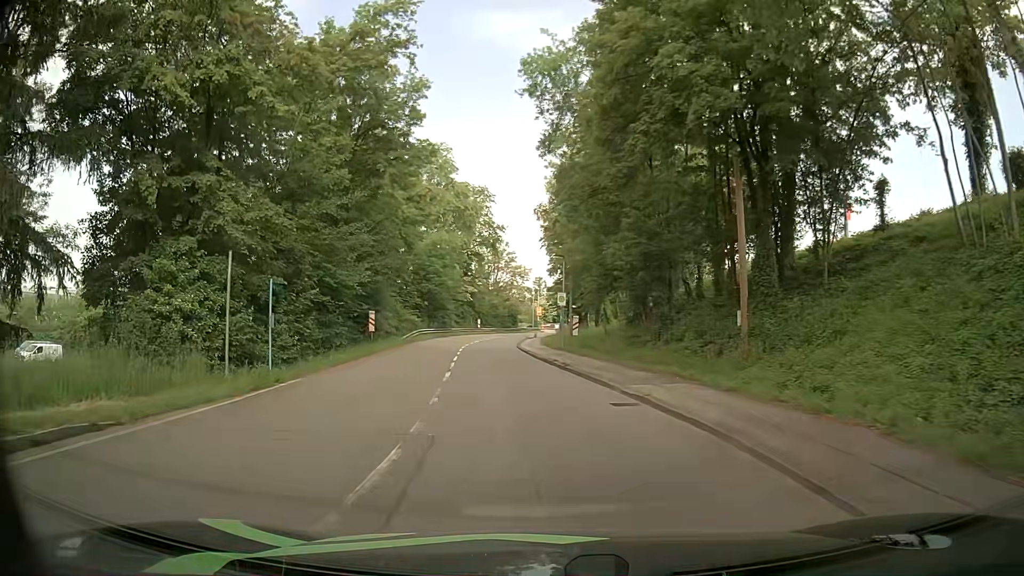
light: Day
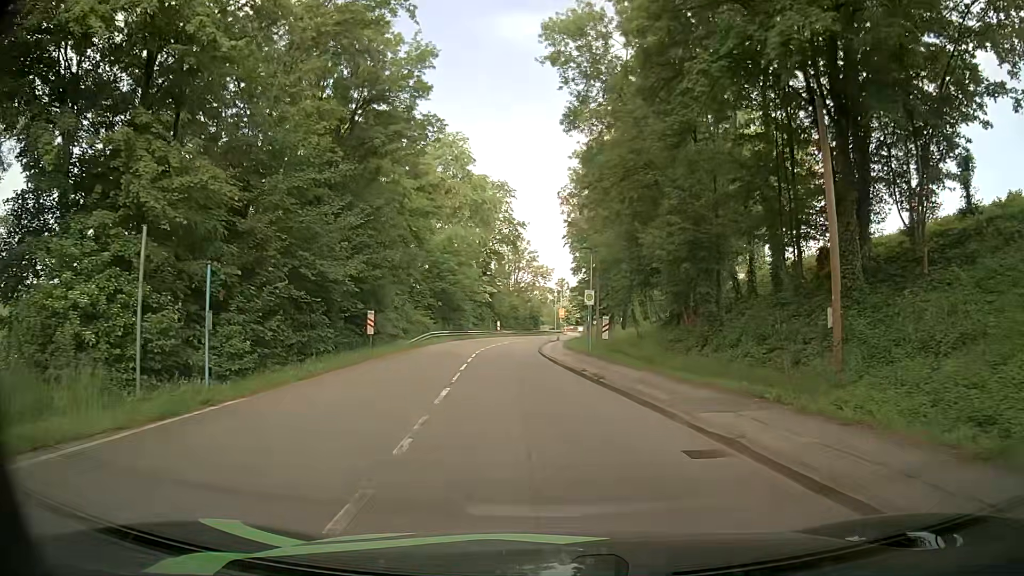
(-0.1, +4.5) m; -3°
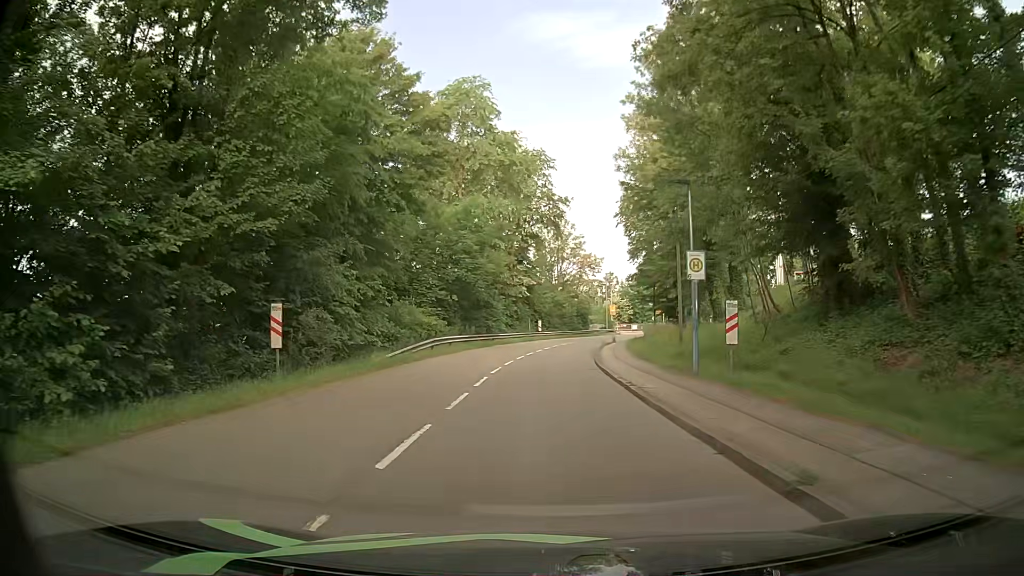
(-0.4, +14.6) m; -3°
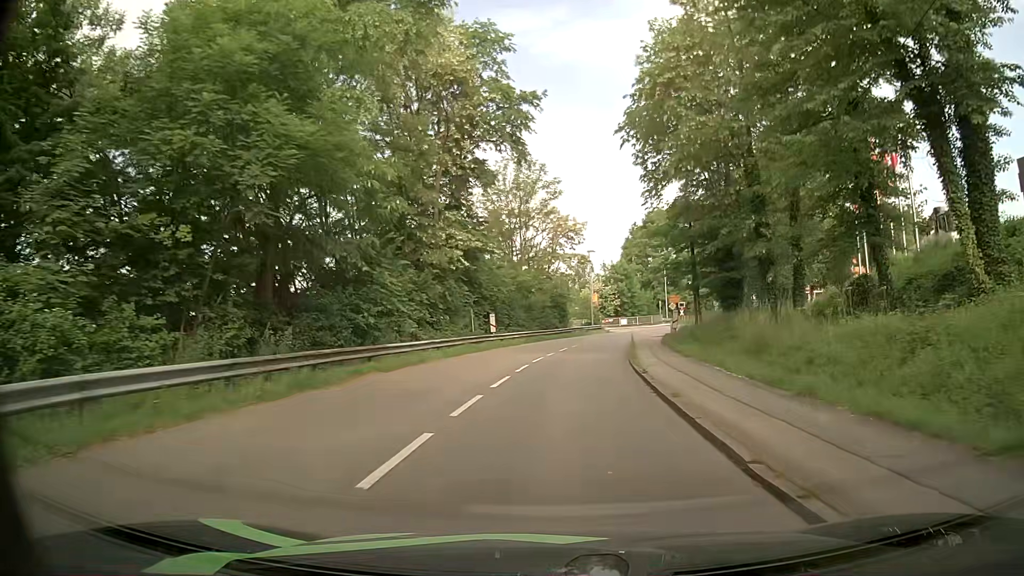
(-0.4, +28.1) m; +1°
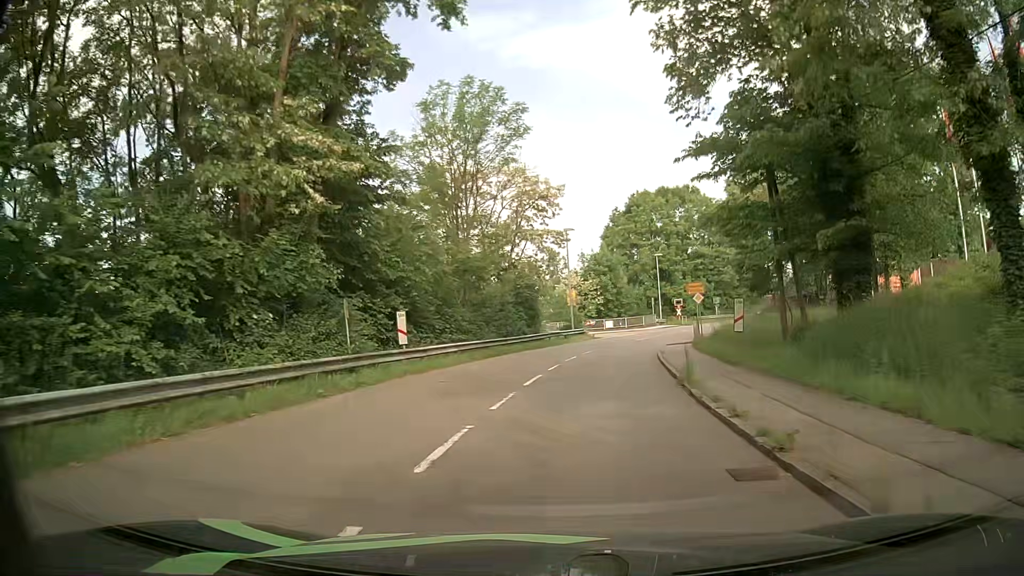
(+0.6, +17.2) m; +3°
